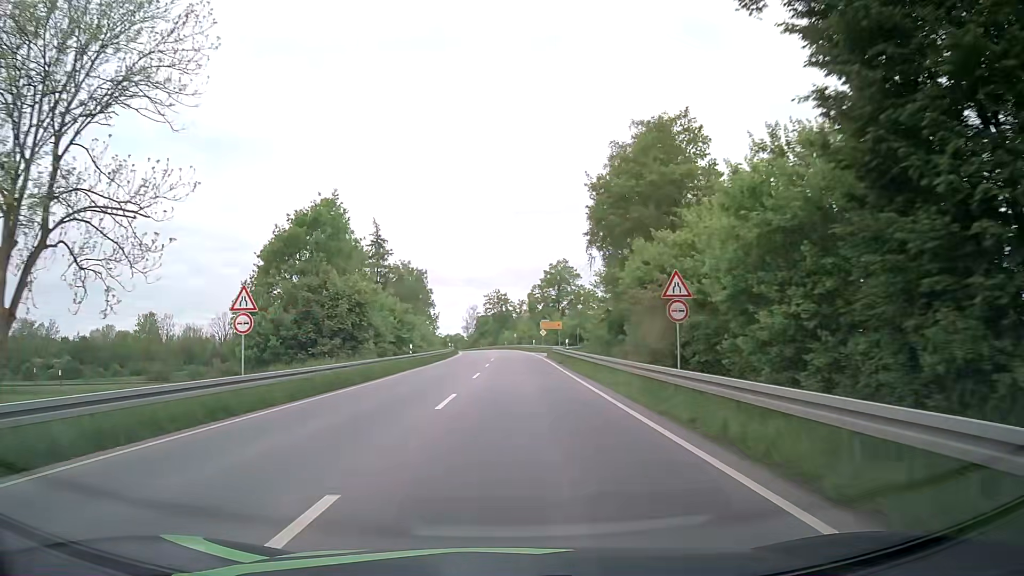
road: primary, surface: asphalt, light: Day
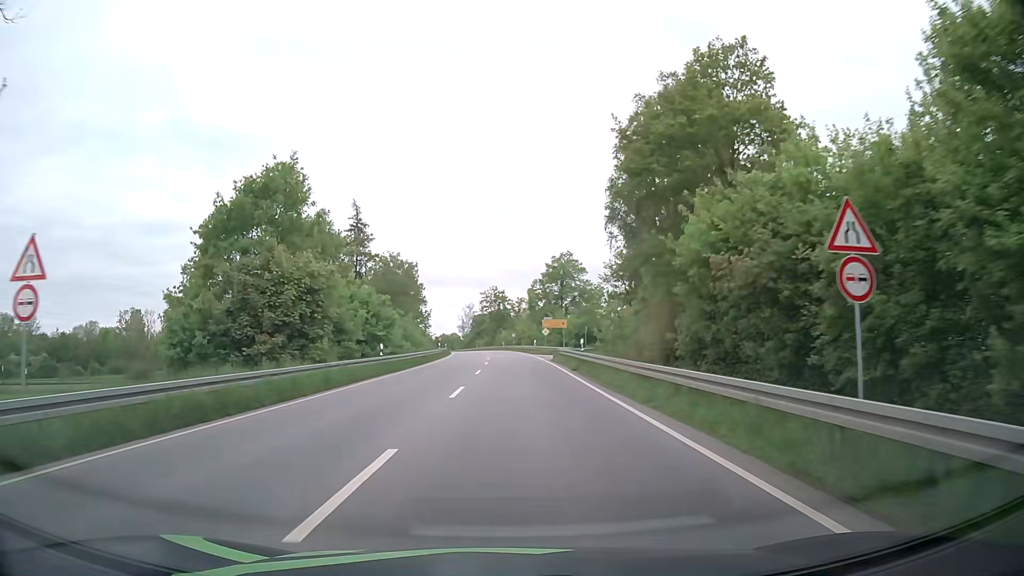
(0.0, +9.5) m; 0°
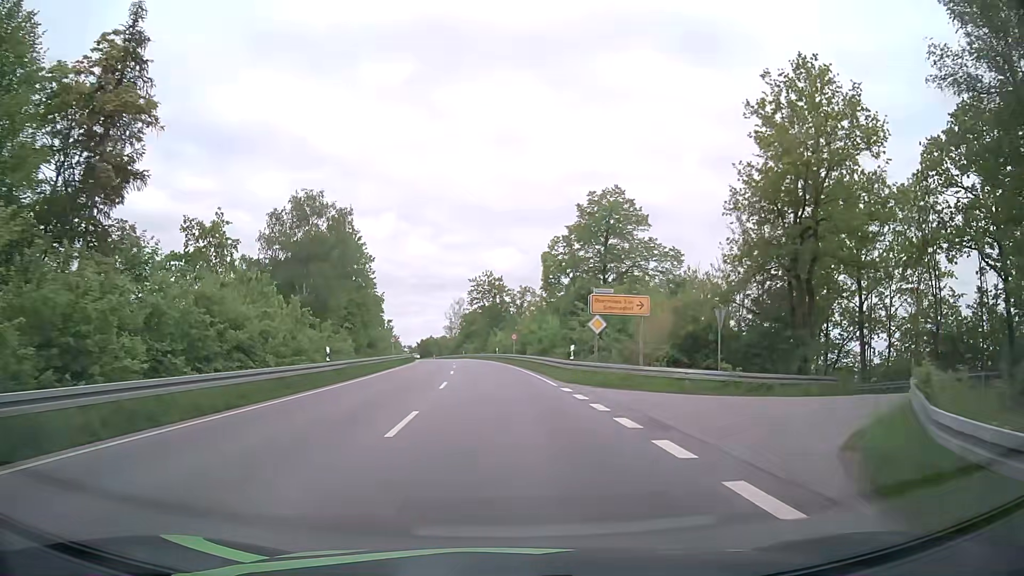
(+0.7, +42.4) m; +1°
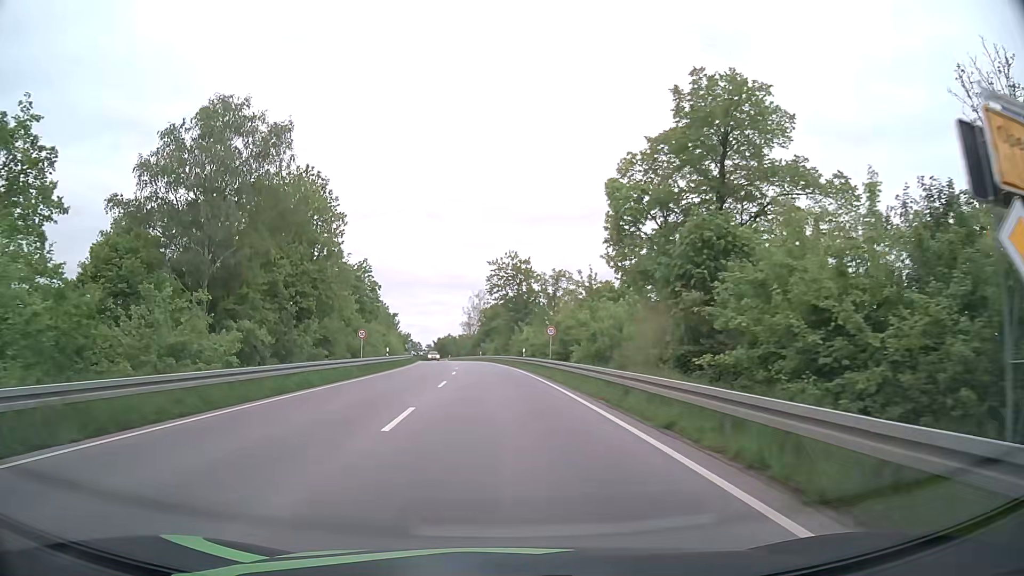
(-0.4, +23.5) m; -2°
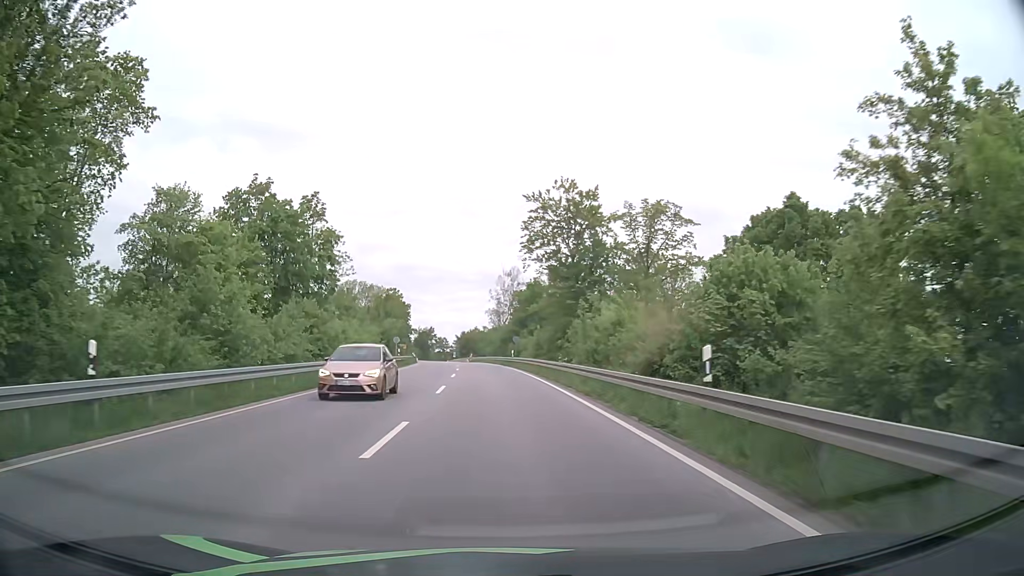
(-1.5, +38.8) m; -3°
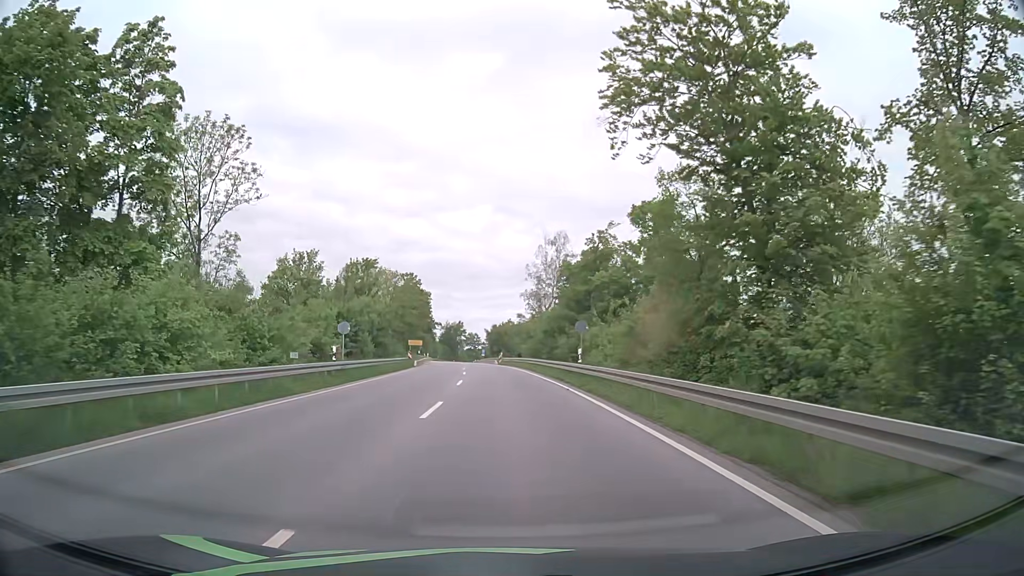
(-1.1, +31.6) m; -4°
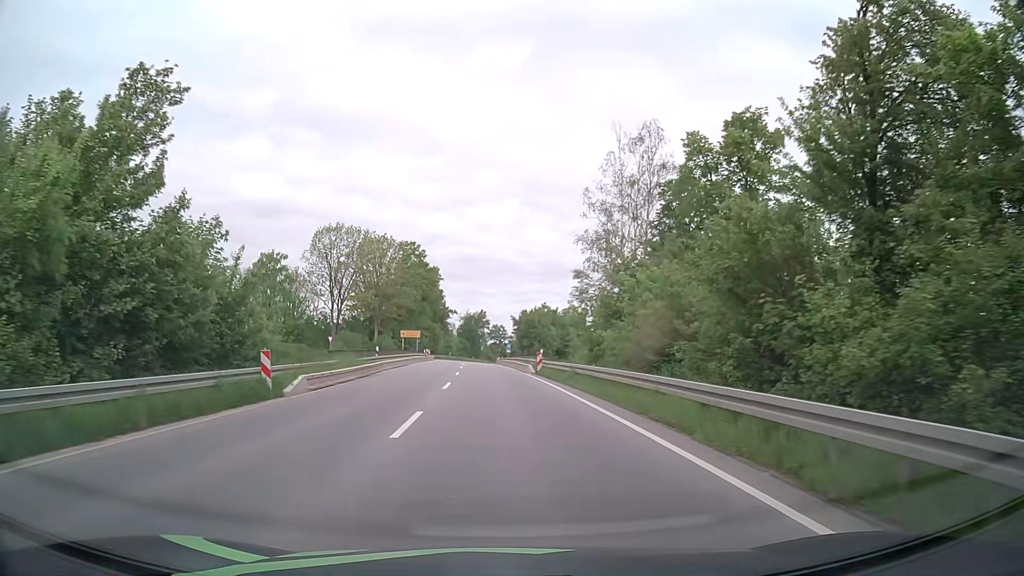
(-0.6, +39.1) m; -2°
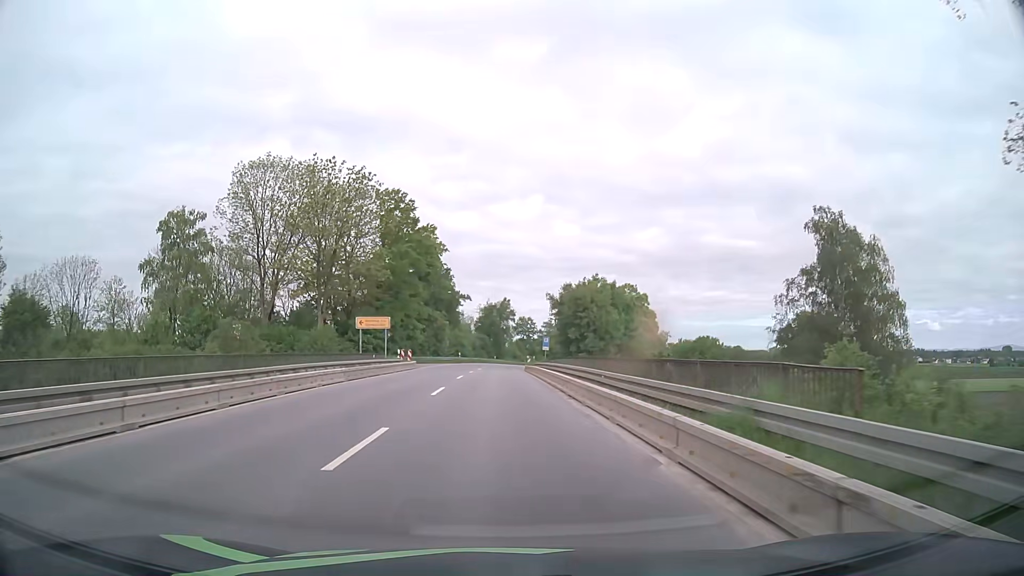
(-0.7, +39.1) m; -2°
